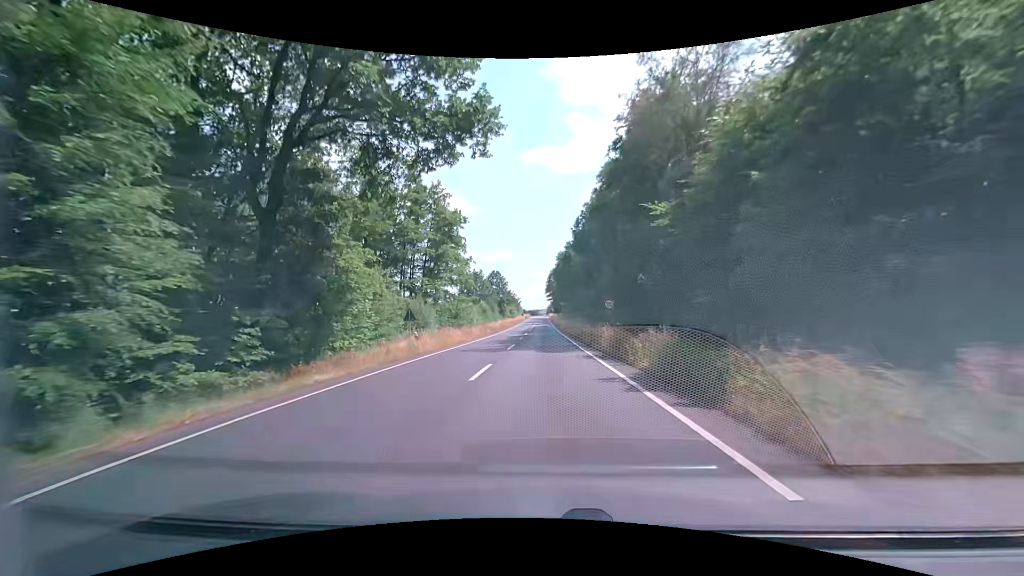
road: primary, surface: asphalt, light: Day
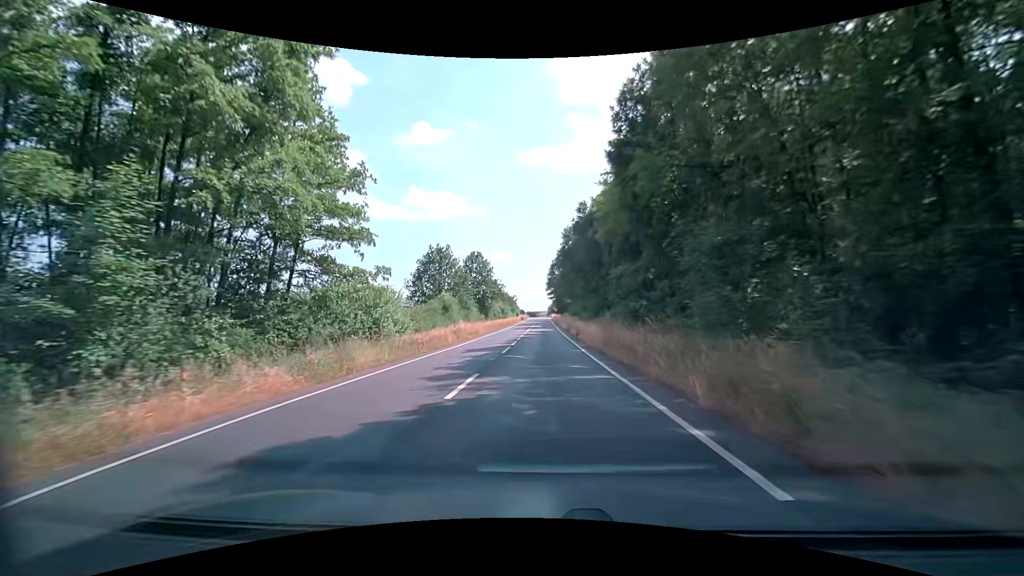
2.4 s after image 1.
(-0.1, +38.6) m; 0°
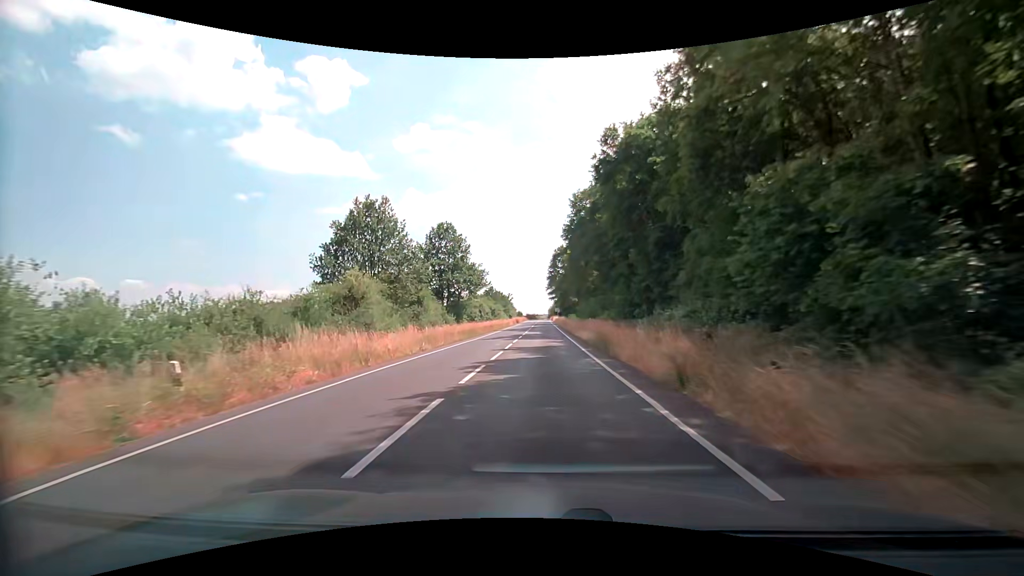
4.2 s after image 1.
(-0.1, +29.1) m; 0°
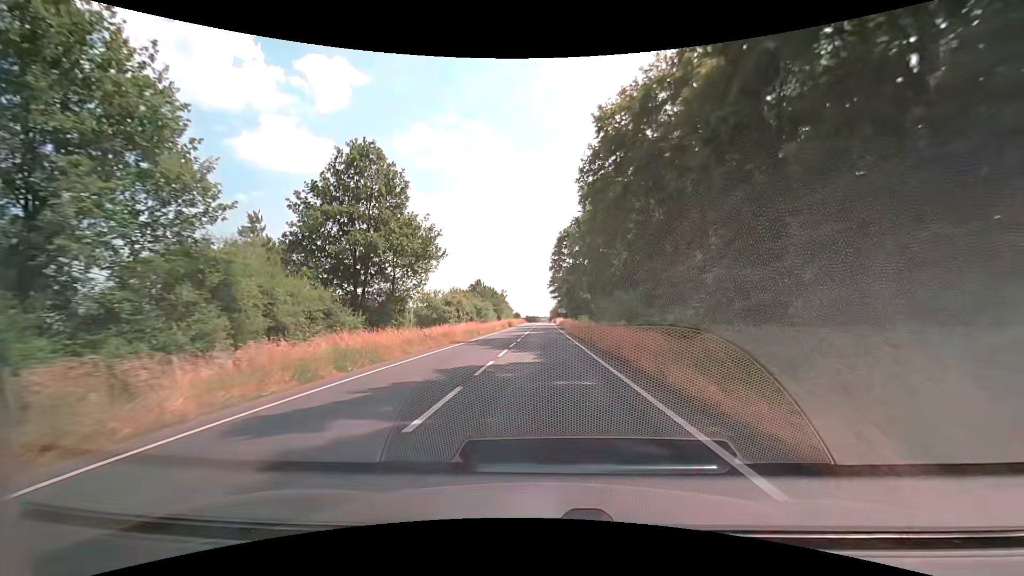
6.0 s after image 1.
(0.0, +29.2) m; 0°
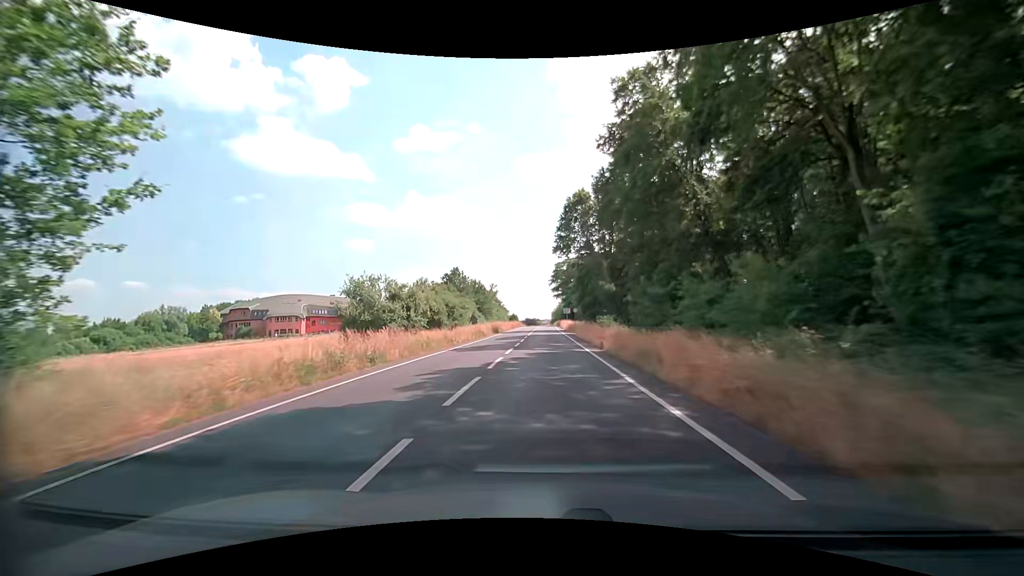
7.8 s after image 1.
(-0.1, +29.1) m; 0°
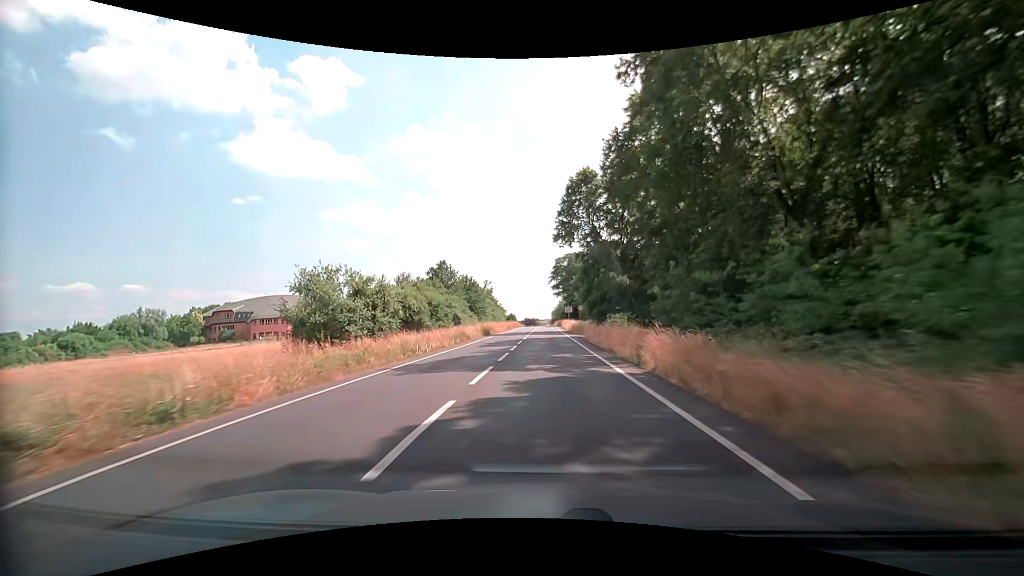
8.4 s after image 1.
(0.0, +9.6) m; 0°
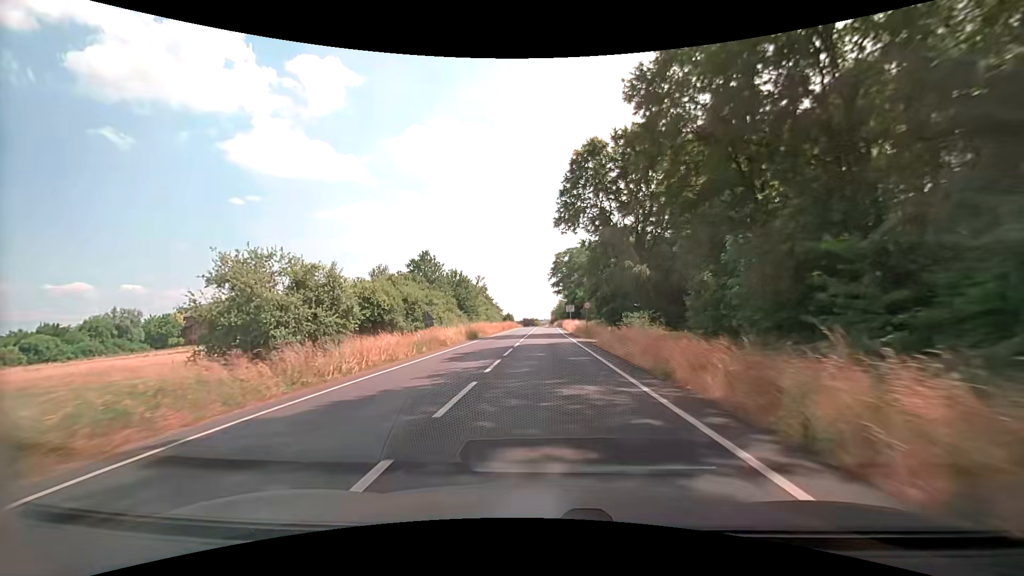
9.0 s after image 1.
(-0.1, +9.6) m; 0°
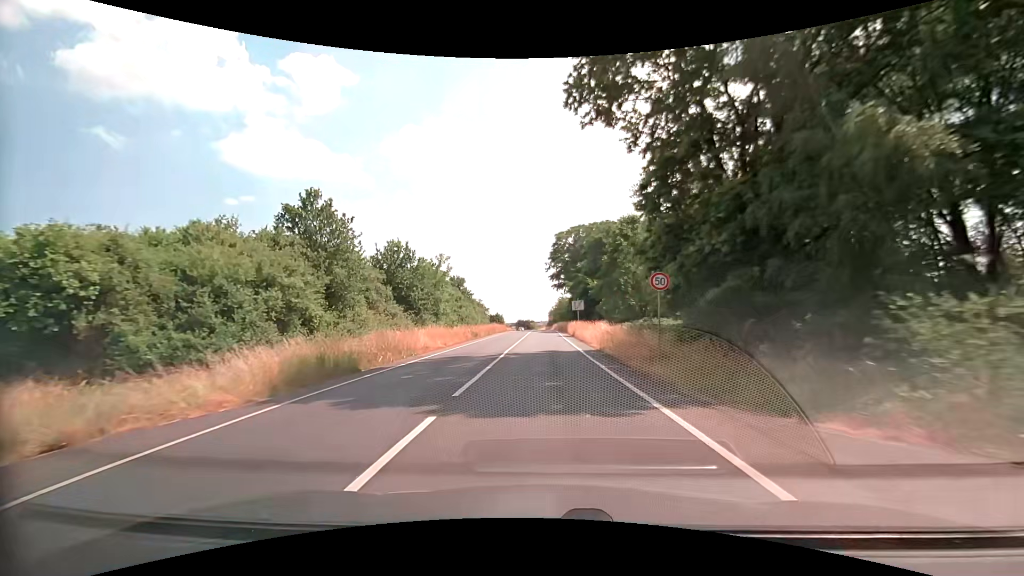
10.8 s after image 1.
(+0.1, +28.6) m; 0°
(0, +10) (0, +20) (0, +30) (0, +40) (0, +50) (0, +60) (0, +70) (0, +80) (0, +90) (0, +100) m
